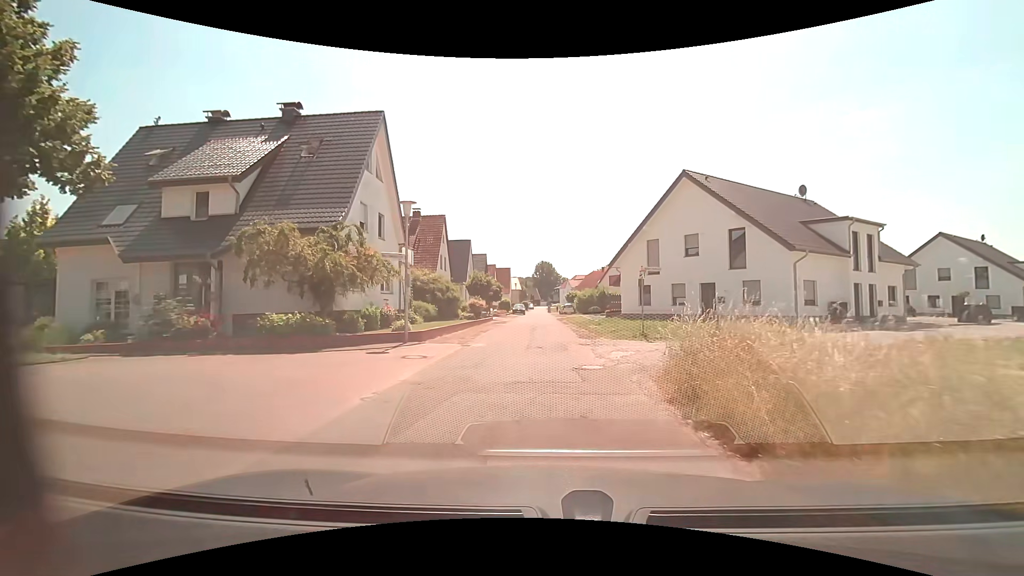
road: residential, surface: asphalt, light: Day
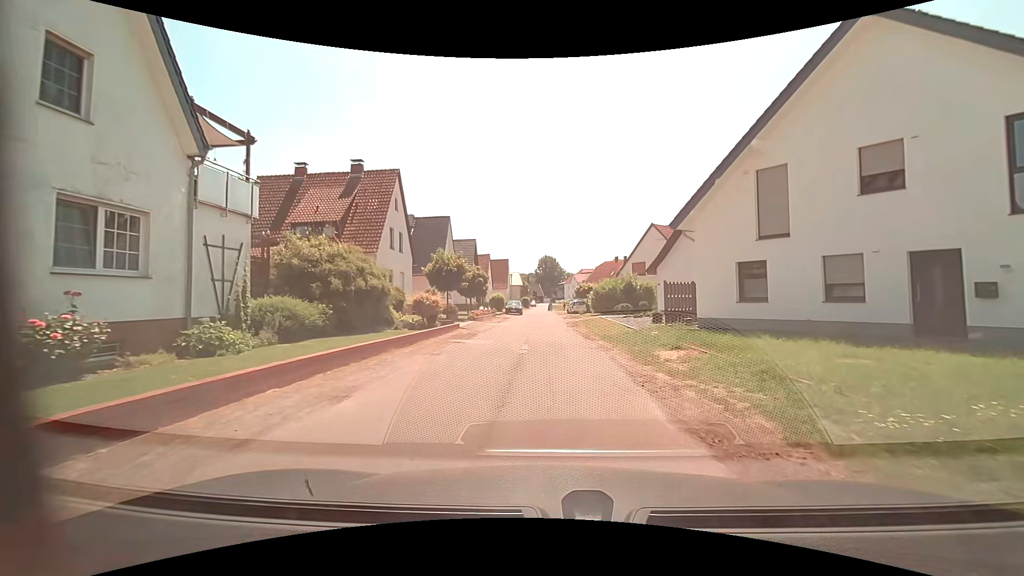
(-0.2, +17.0) m; -1°
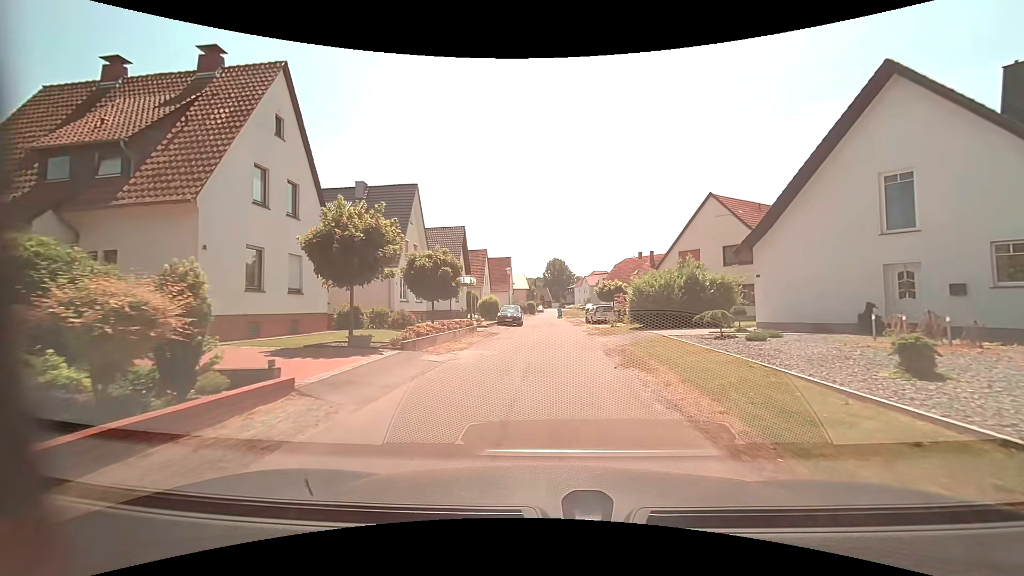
(0.0, +16.4) m; -1°
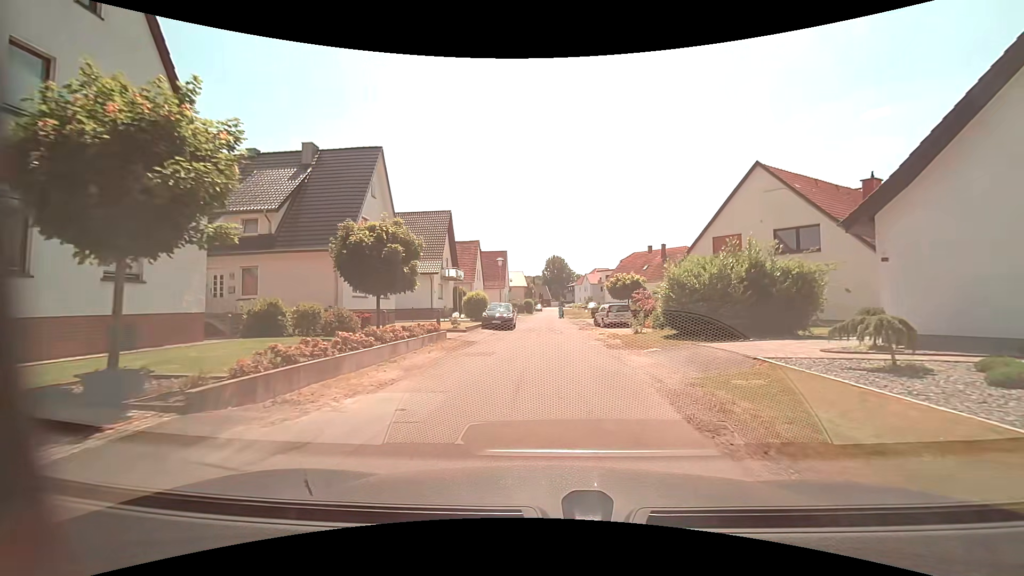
(0.0, +8.1) m; +1°
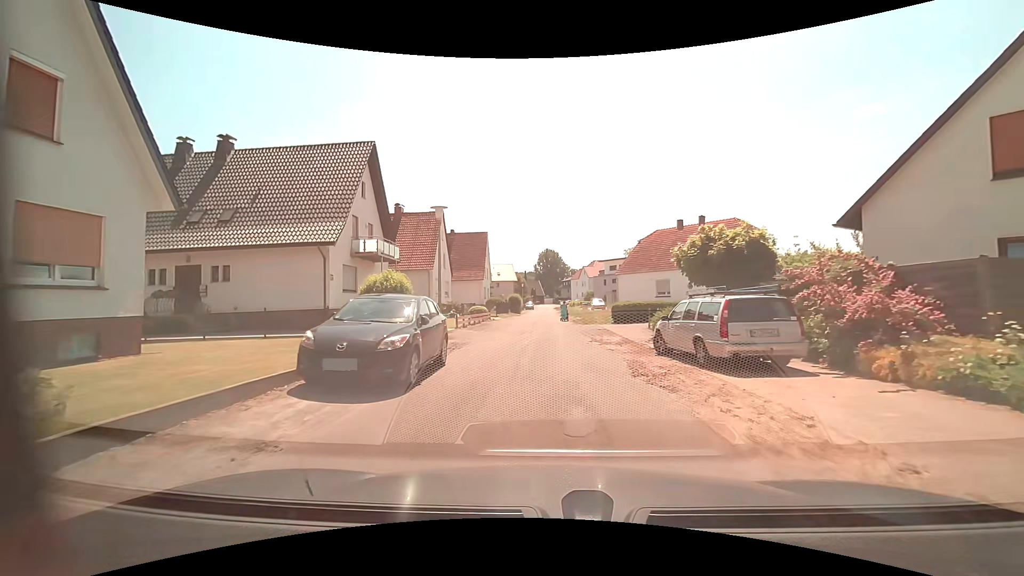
(+0.1, +20.0) m; 0°
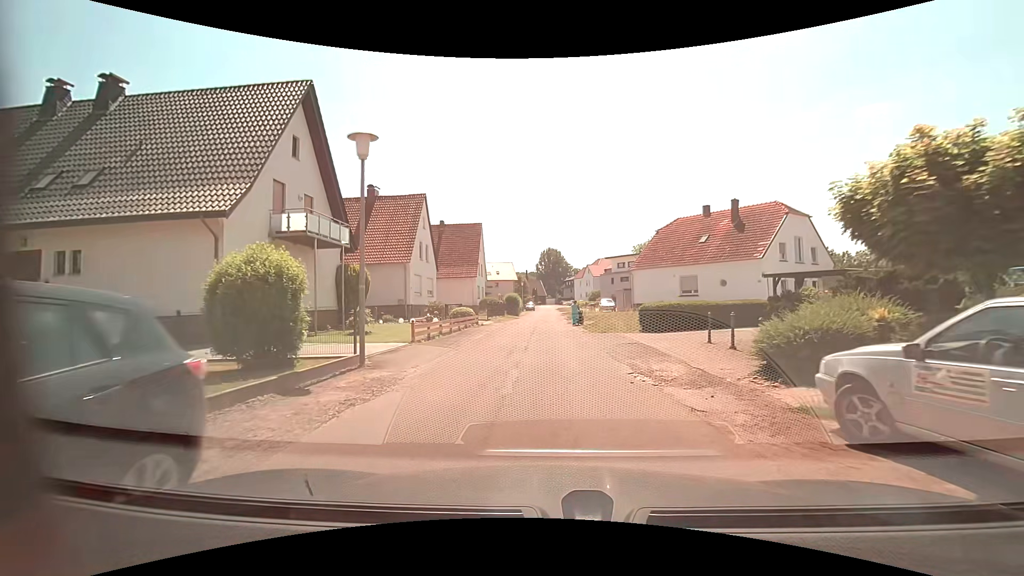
(0.0, +8.0) m; +1°
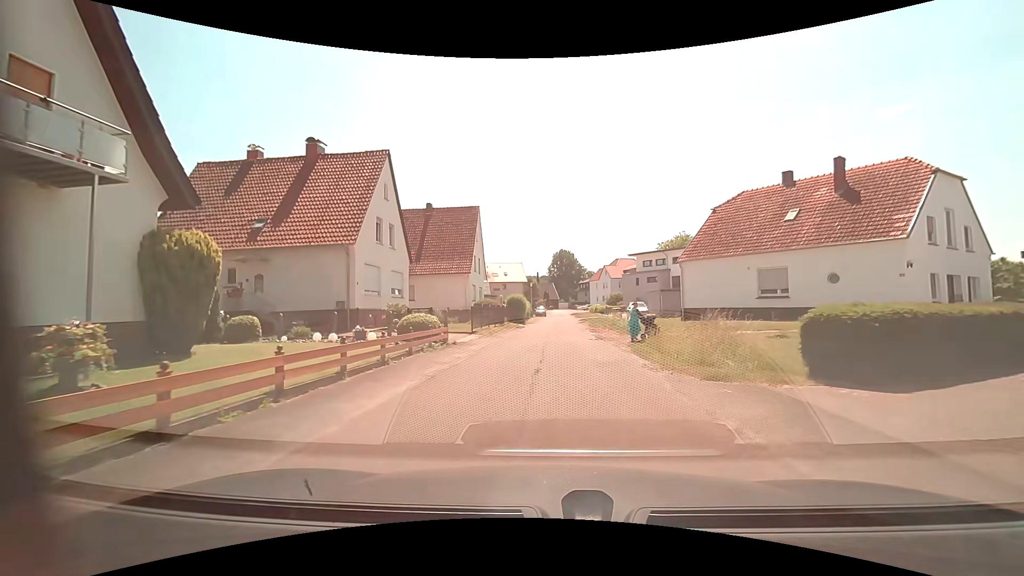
(-0.3, +12.7) m; -2°
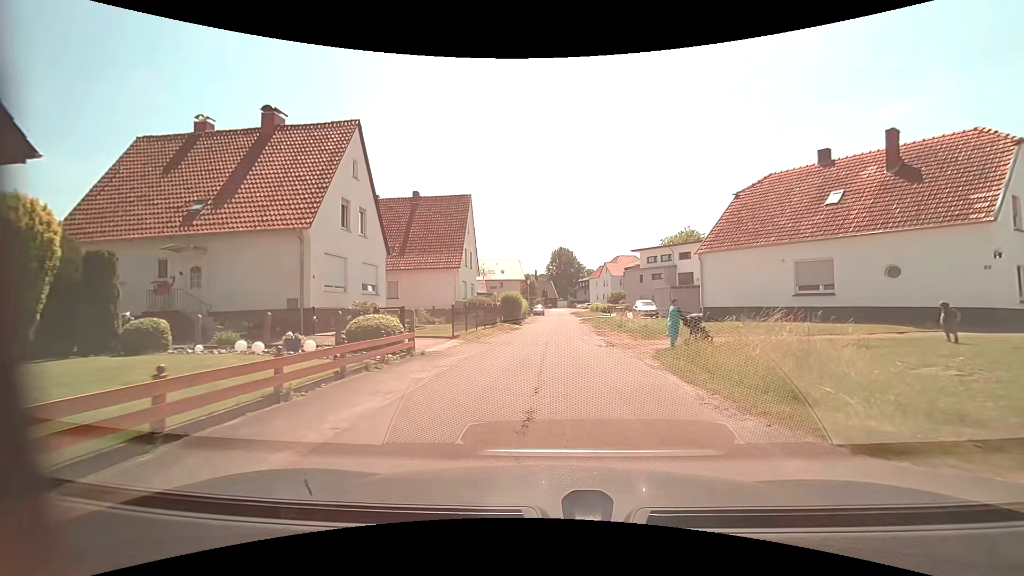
(0.0, +4.4) m; 0°
(0, +10) (0, +20) (+1, +30) (+1, +40) (+2, +50) (+2, +60) (+2, +70) (+3, +80) (+3, +90) (+1, +99) m
